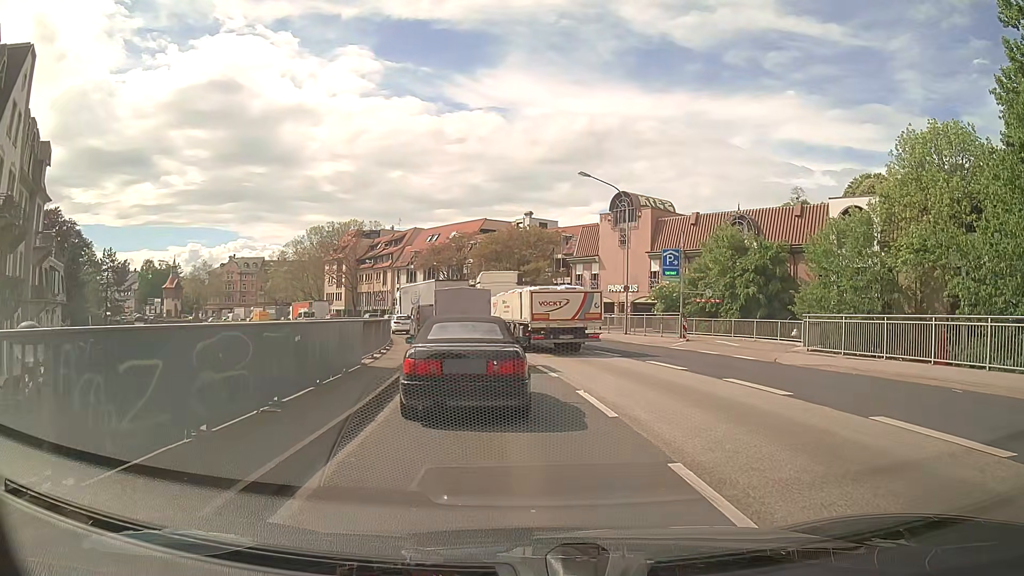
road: primary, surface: asphalt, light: Day
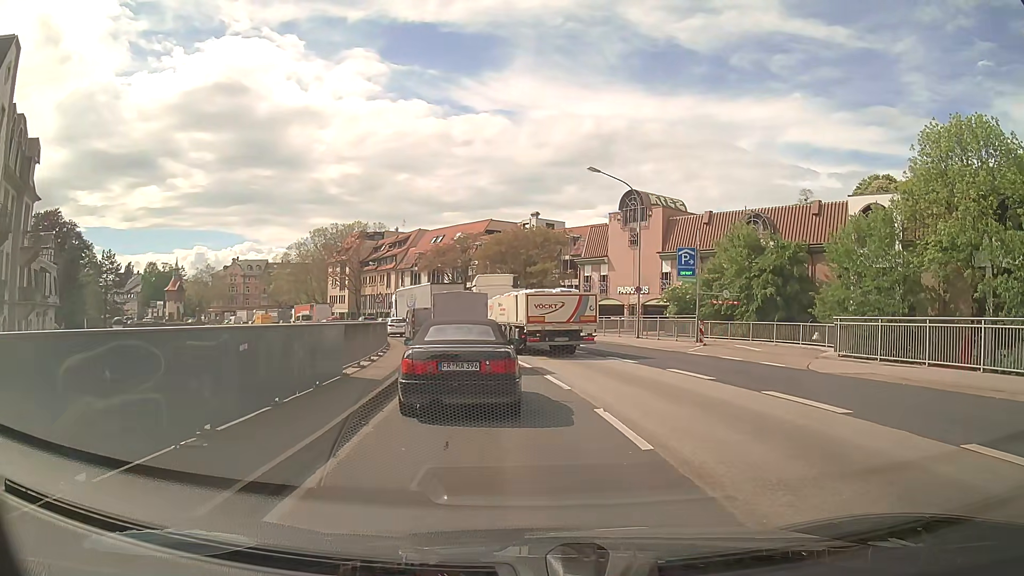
(0.0, +2.2) m; +1°
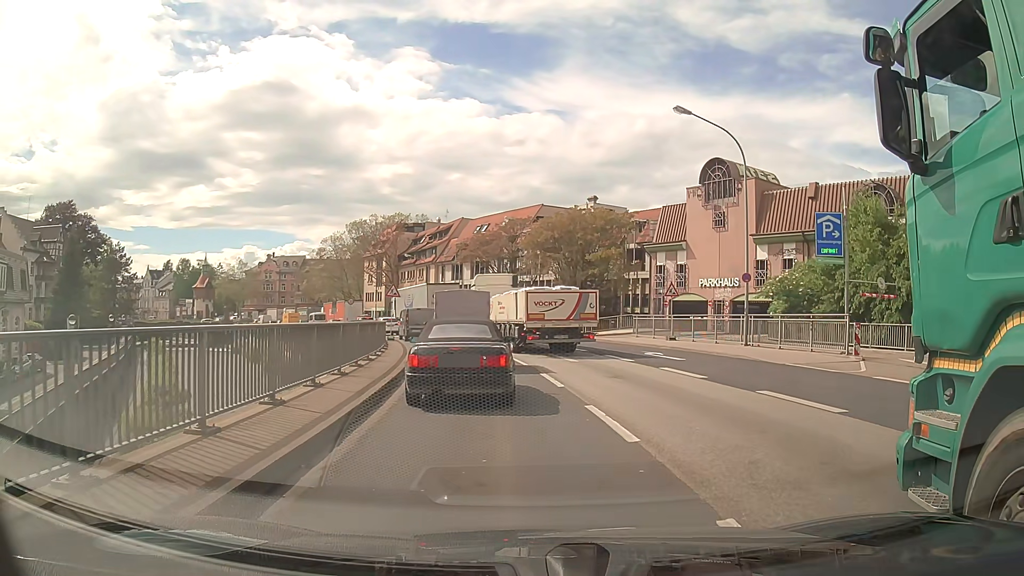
(-0.7, +11.6) m; -5°
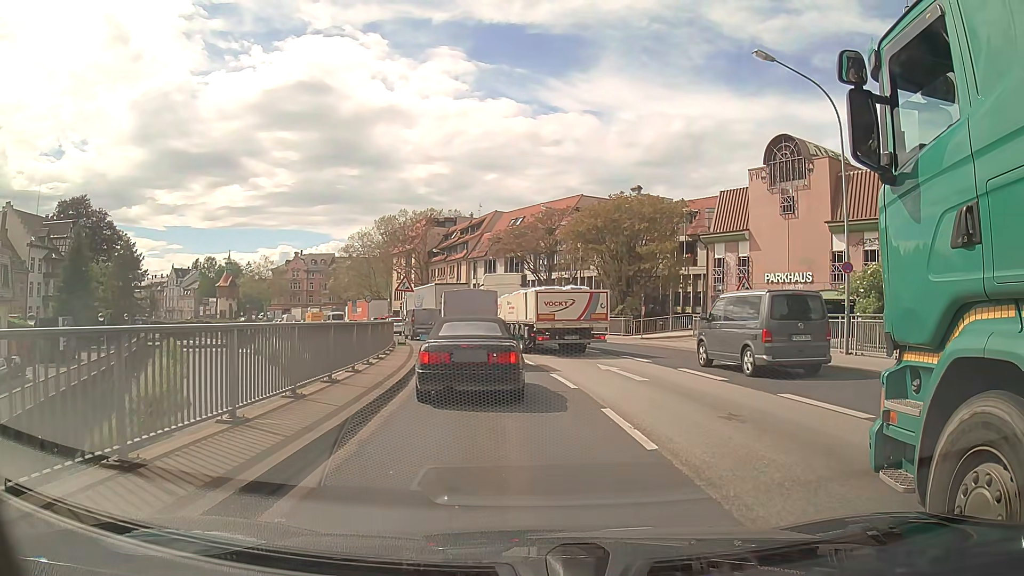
(-0.2, +6.4) m; -5°
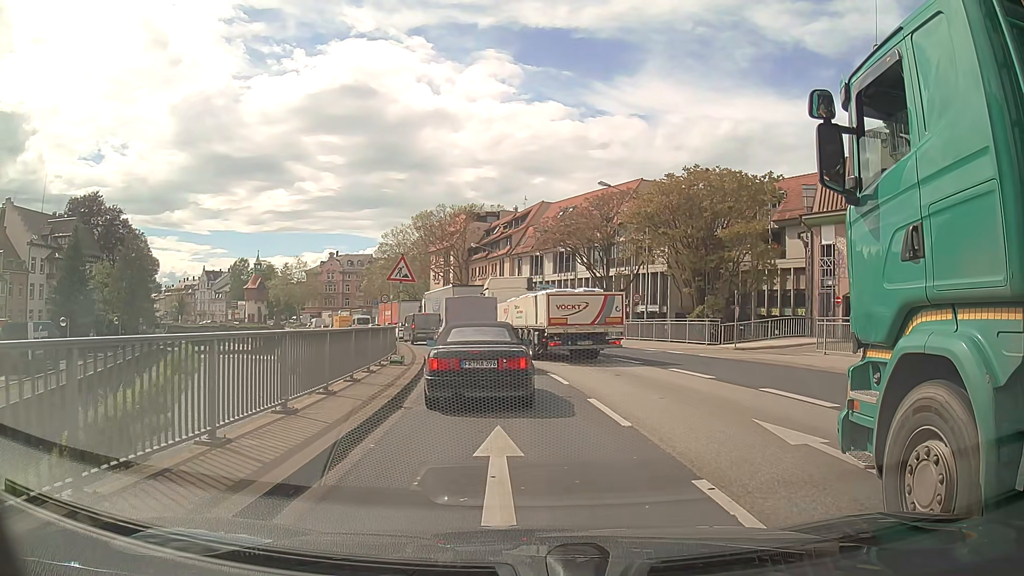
(-0.2, +10.2) m; -1°
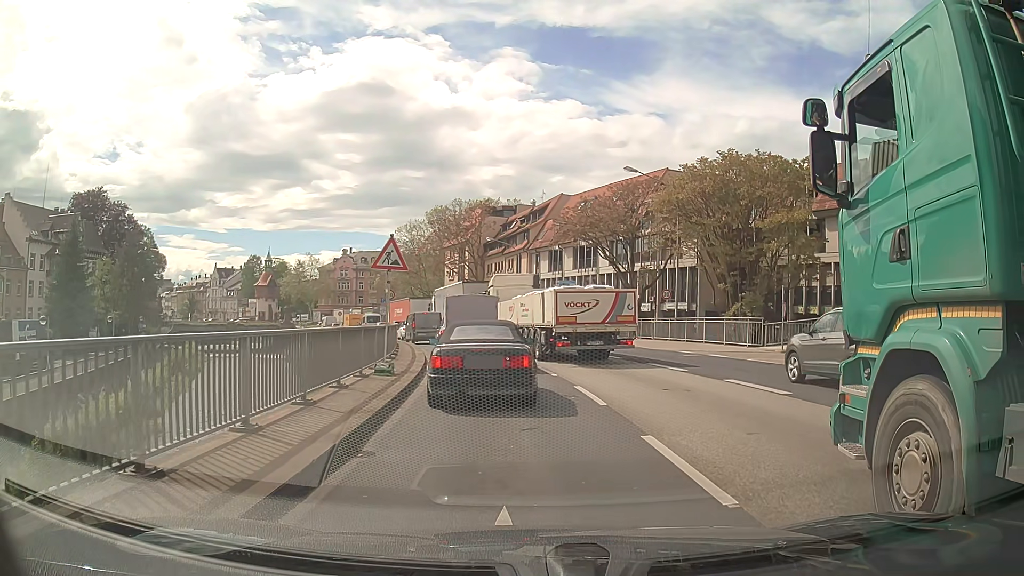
(-0.1, +3.8) m; -2°
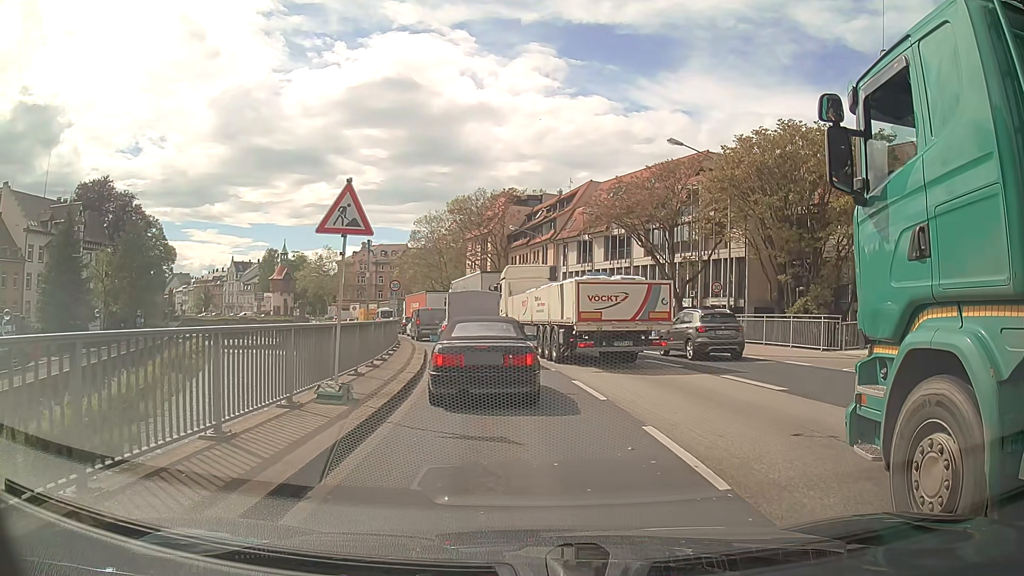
(-0.1, +5.5) m; -2°
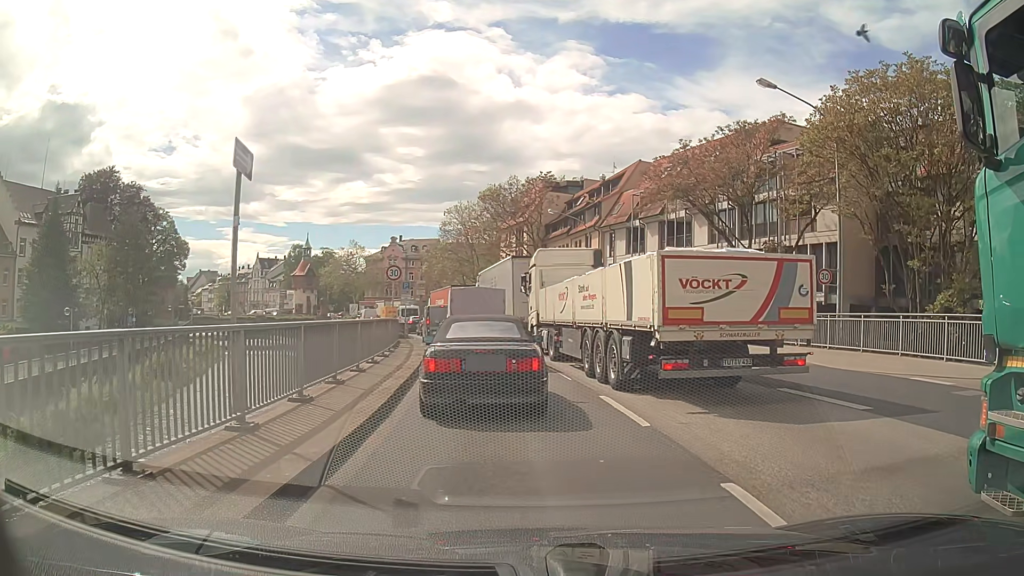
(-0.3, +8.8) m; -5°
